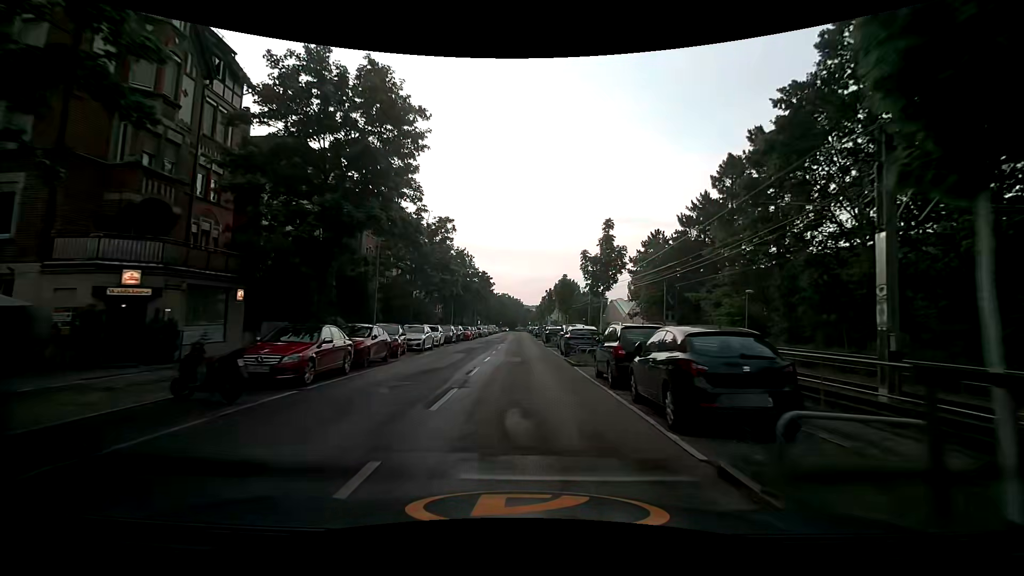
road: secondary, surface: asphalt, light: Day
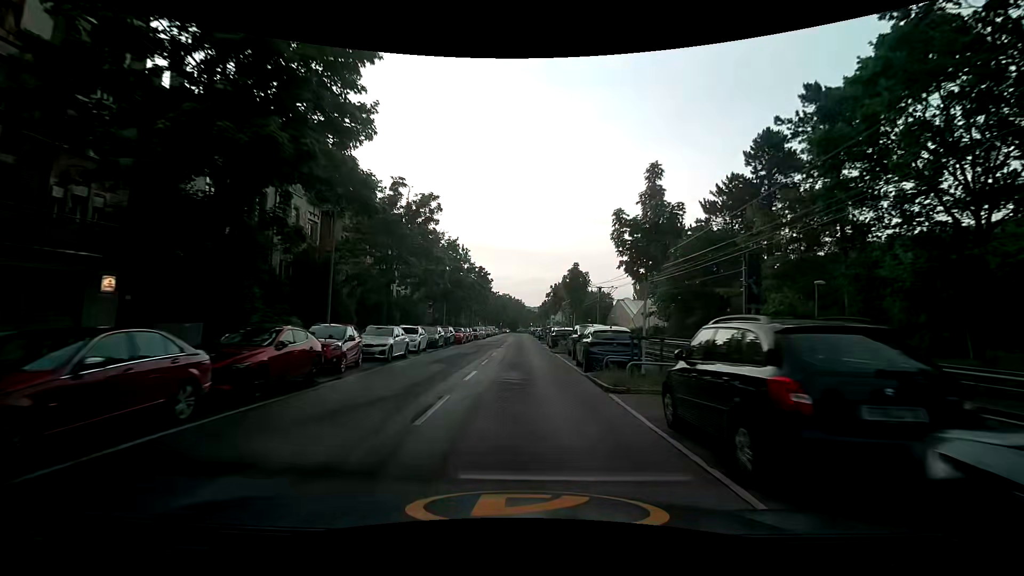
(0.0, +7.1) m; -1°
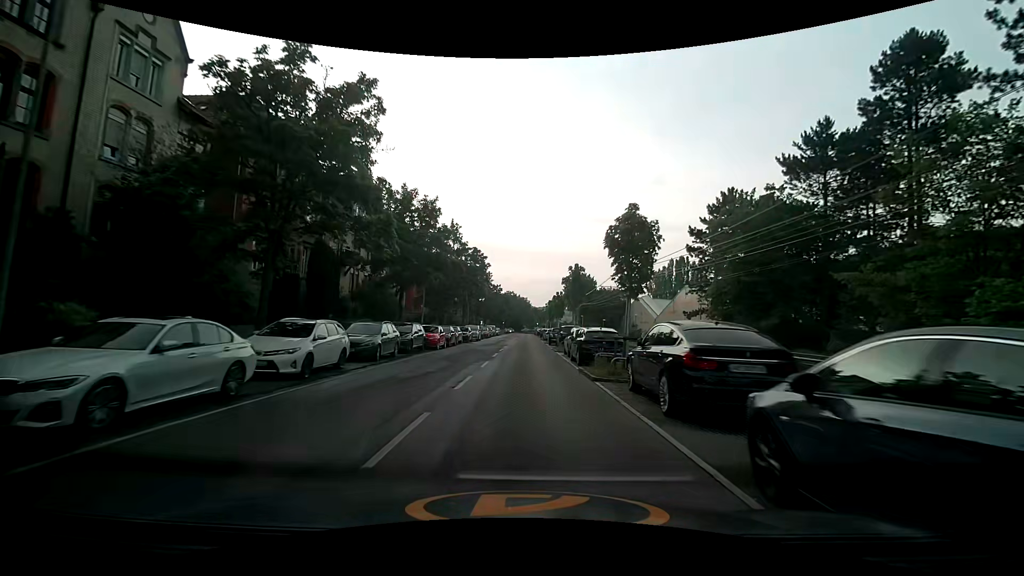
(+0.1, +14.2) m; 0°
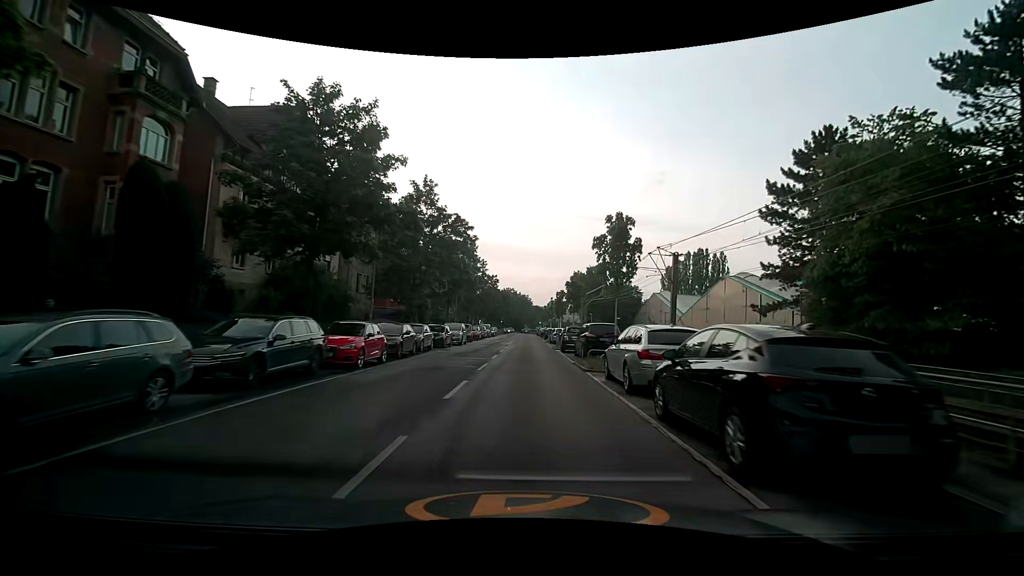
(-0.1, +14.0) m; -1°
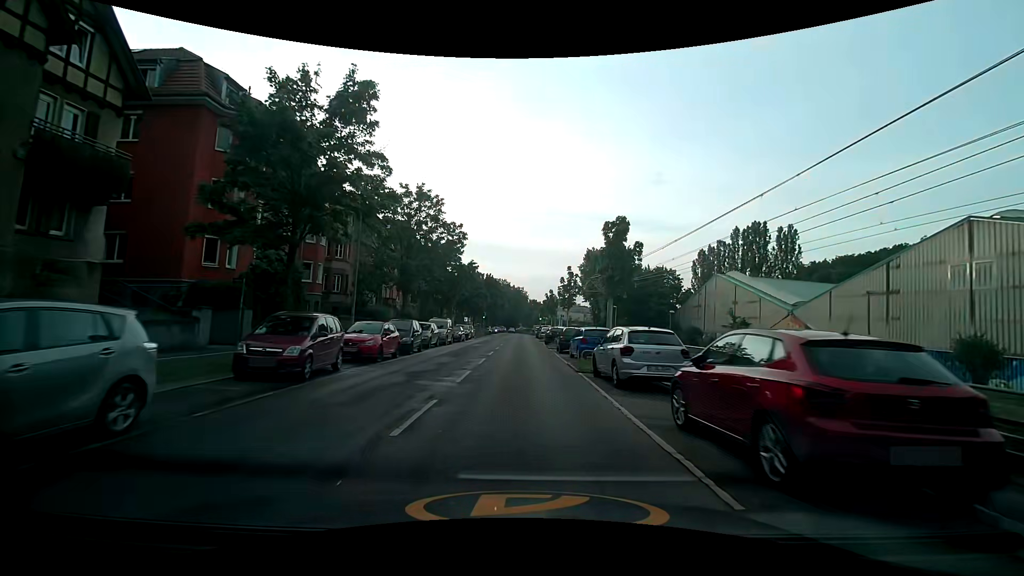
(+0.4, +33.3) m; +1°
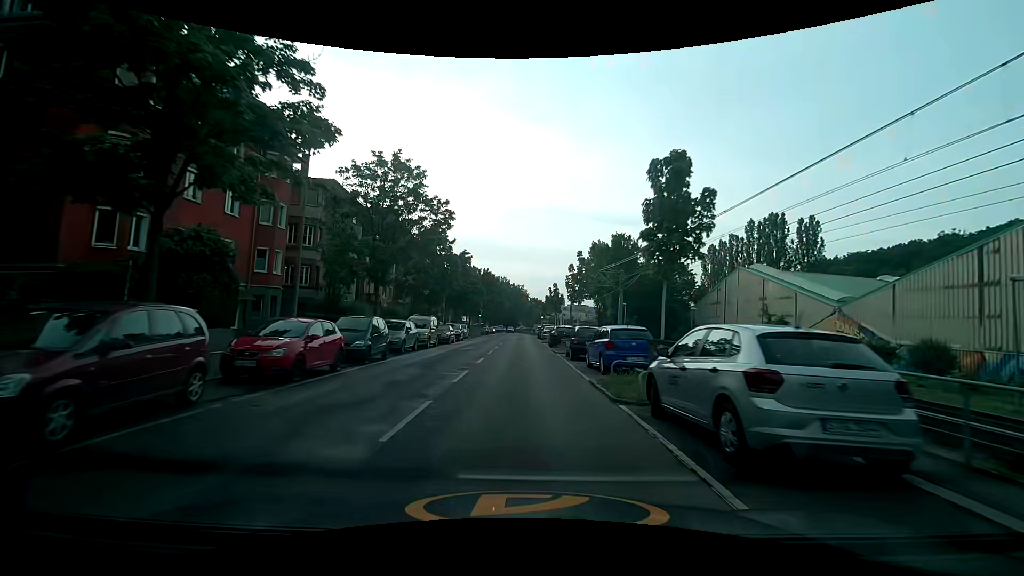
(0.0, +6.5) m; 0°
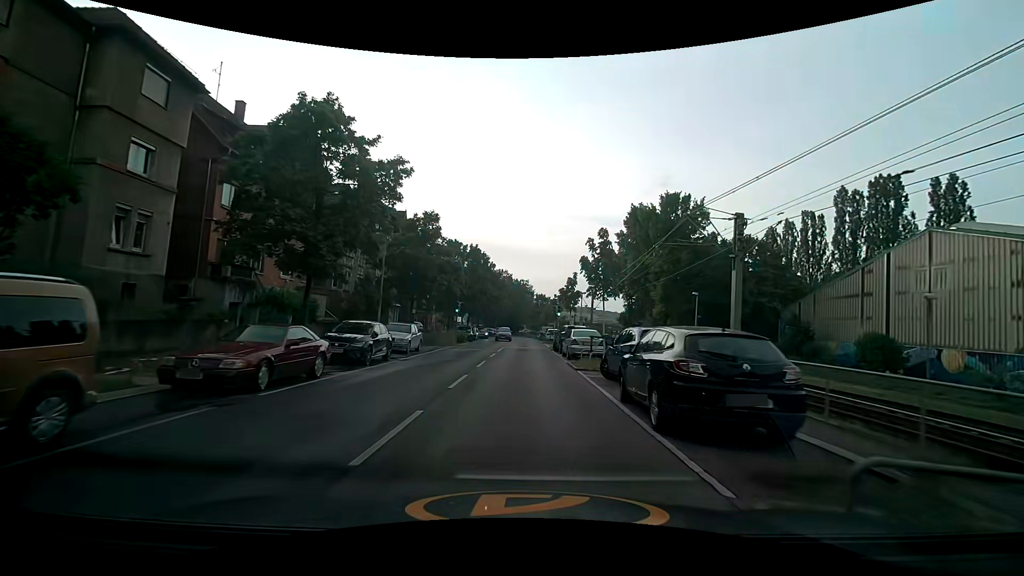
(-0.1, +25.4) m; 0°
